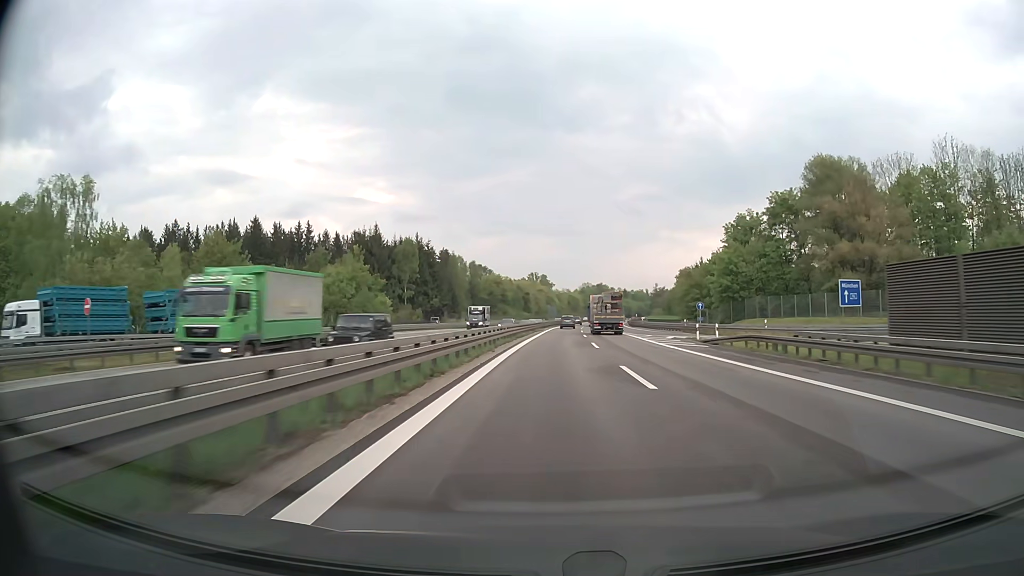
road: motorway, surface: asphalt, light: Day
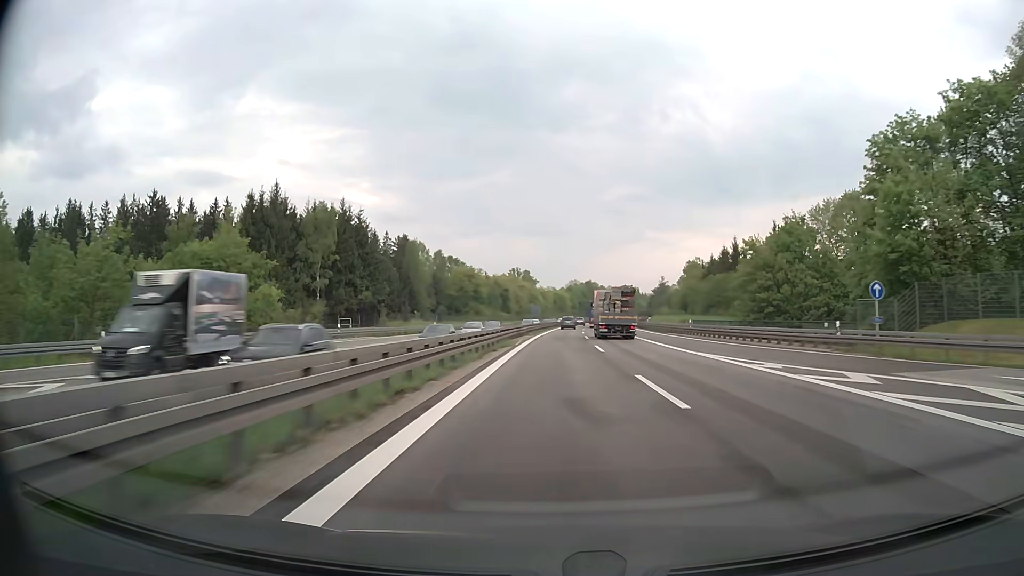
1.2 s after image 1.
(+0.5, +39.0) m; +1°
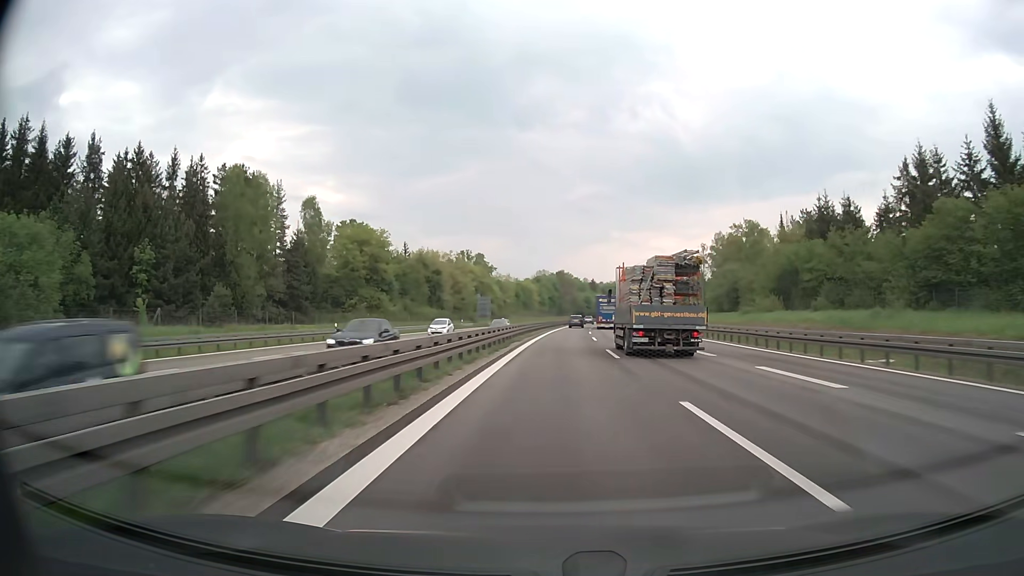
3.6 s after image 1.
(+2.0, +78.1) m; +3°
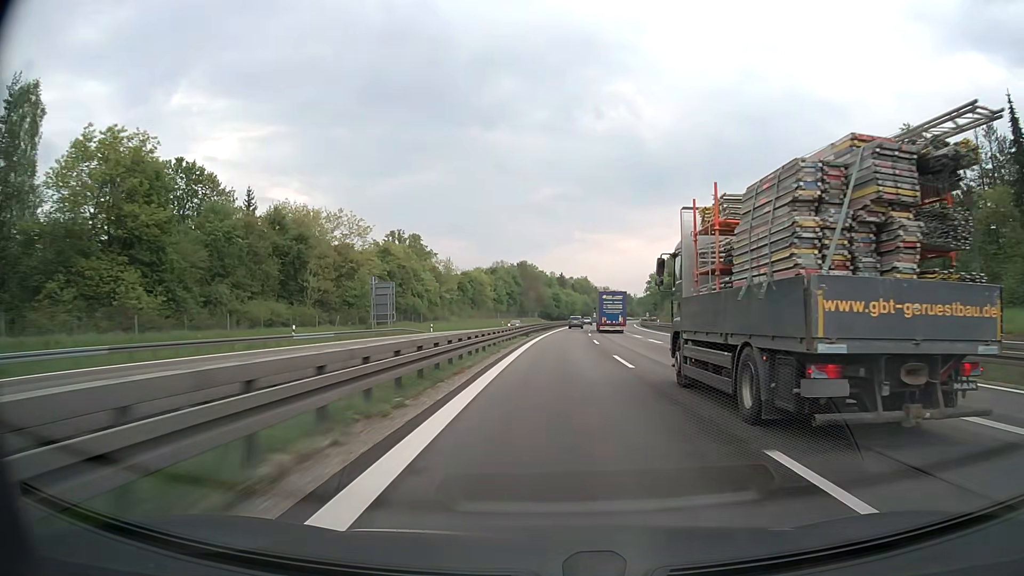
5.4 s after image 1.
(+1.4, +58.5) m; +3°
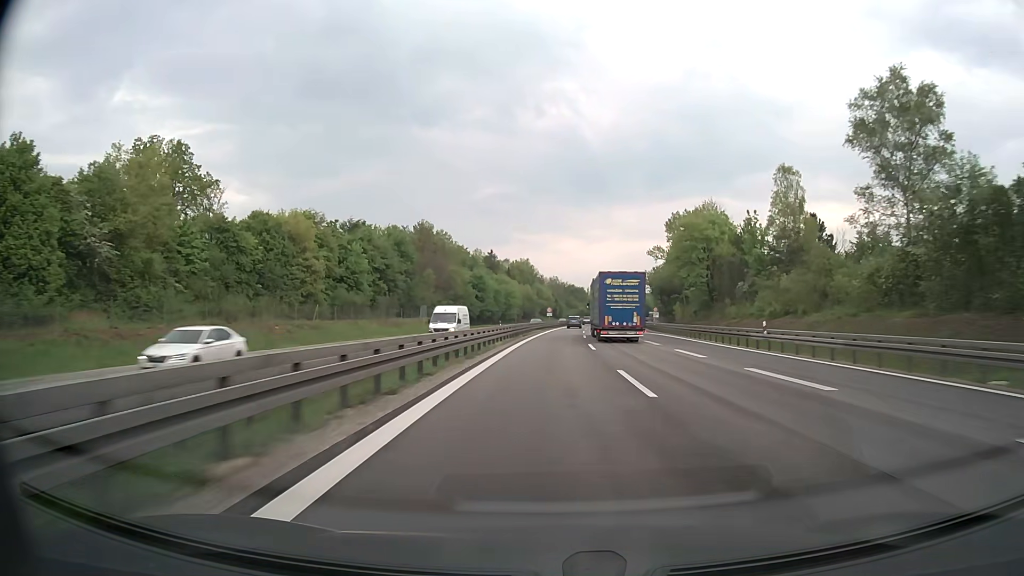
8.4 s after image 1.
(+4.4, +97.9) m; +5°
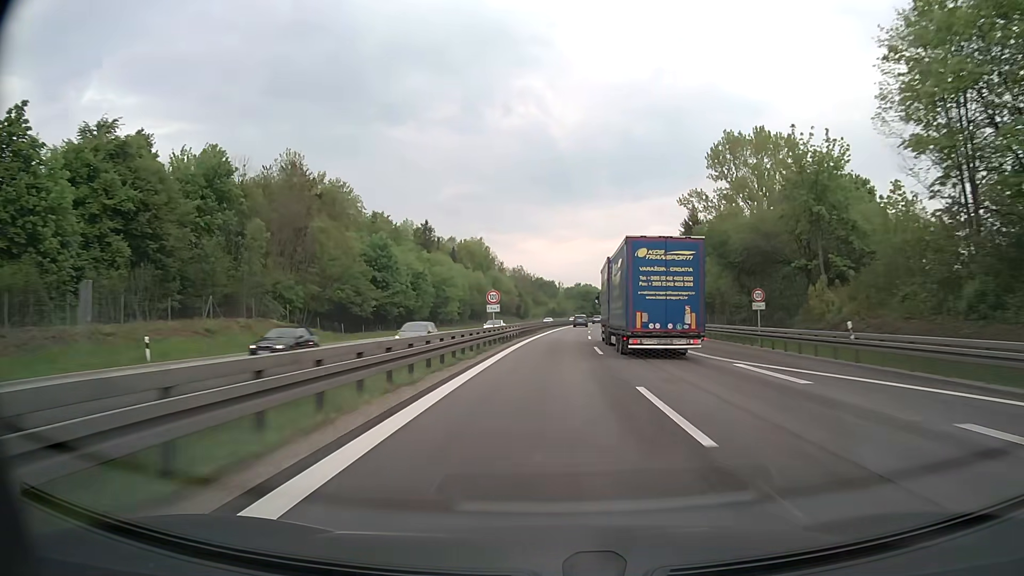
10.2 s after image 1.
(+1.5, +59.0) m; +3°
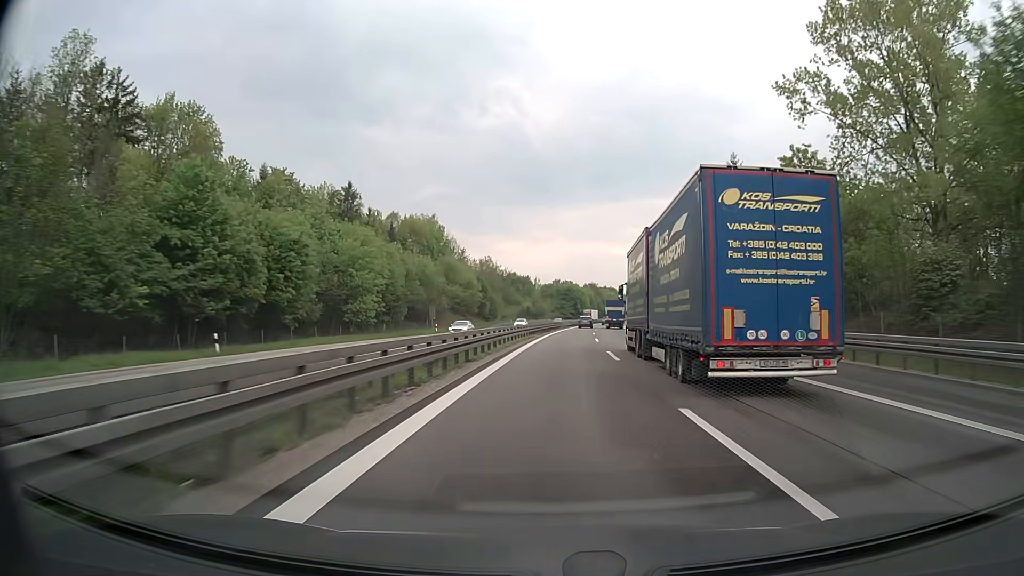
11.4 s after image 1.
(+0.7, +39.4) m; +2°
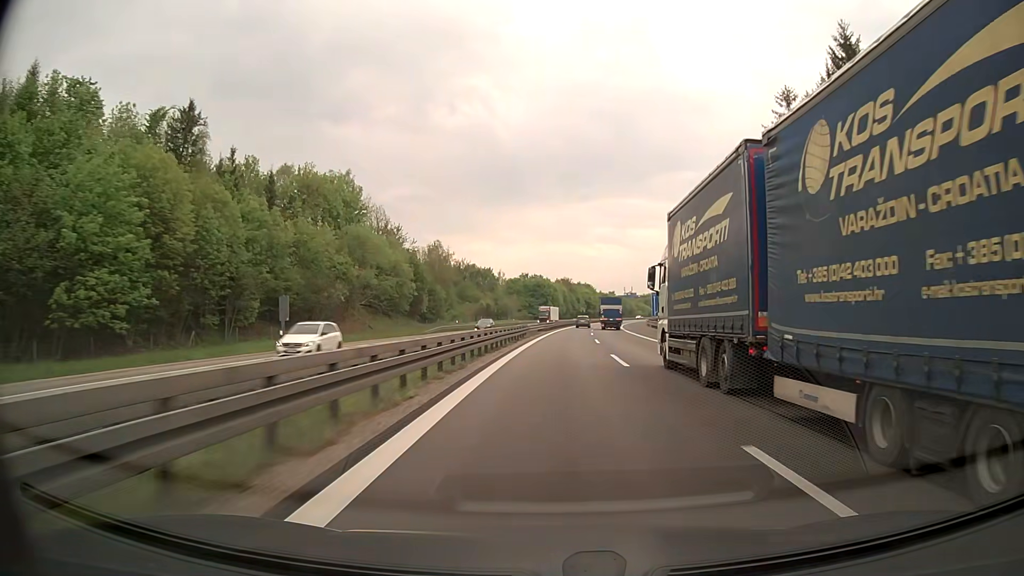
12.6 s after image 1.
(+0.9, +39.4) m; +2°
(0, +10) (0, +20) (+1, +30) (+1, +40) (+1, +50) (+2, +60) (+3, +70) (+4, +80) (+4, +90) (+5, +100) m
